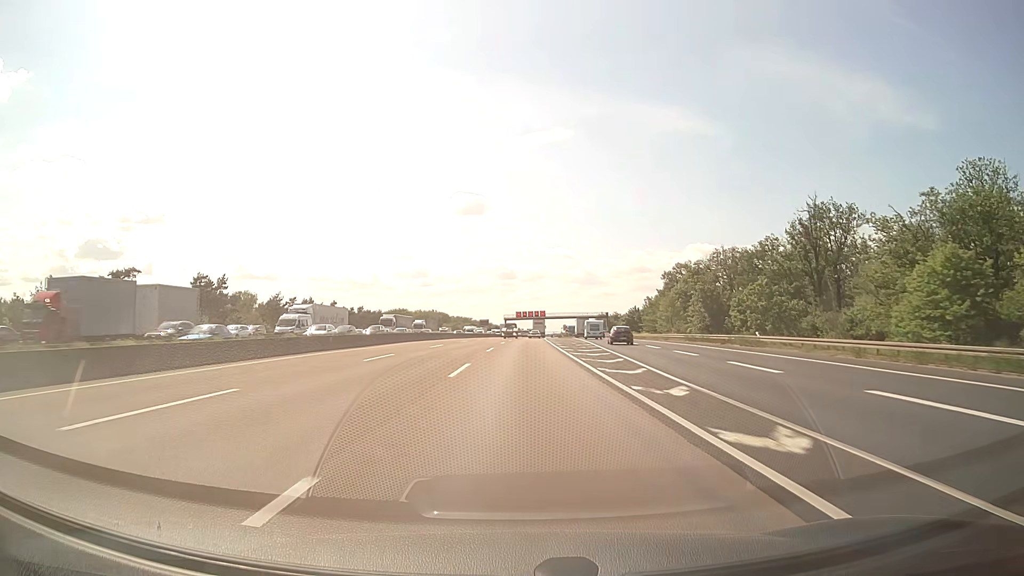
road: motorway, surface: asphalt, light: Day
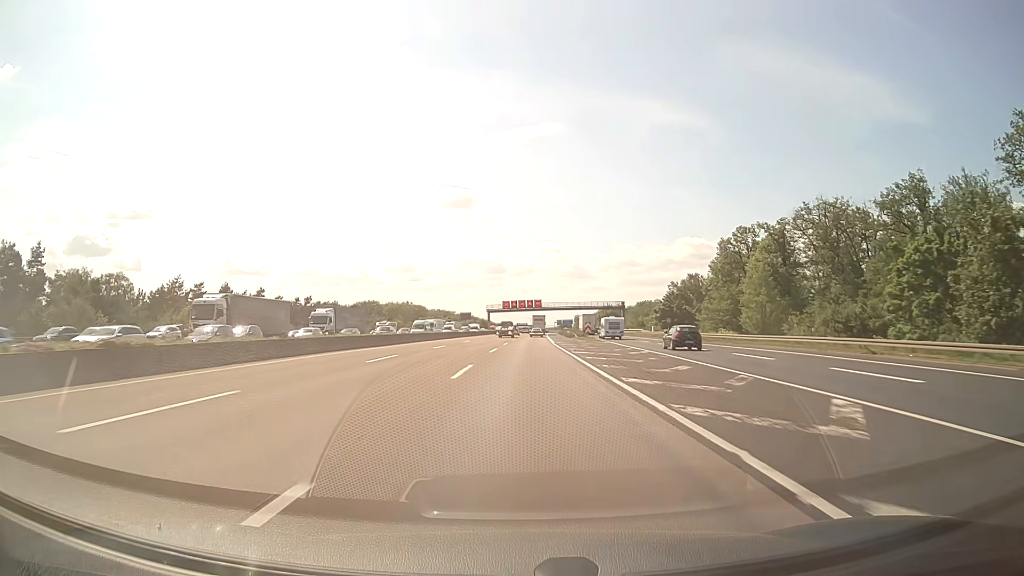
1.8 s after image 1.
(+0.5, +53.5) m; +1°
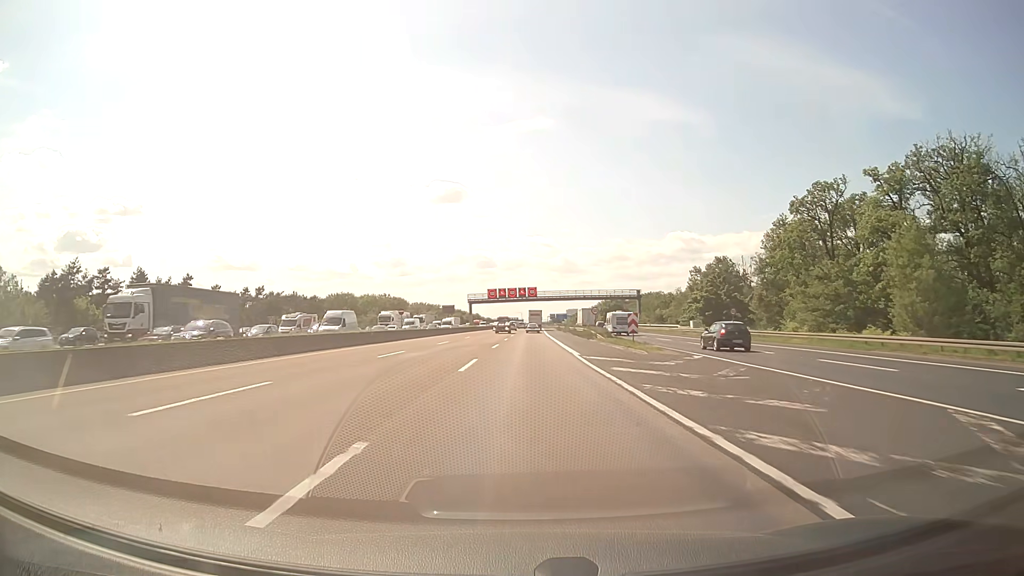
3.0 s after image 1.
(+0.3, +33.4) m; +1°
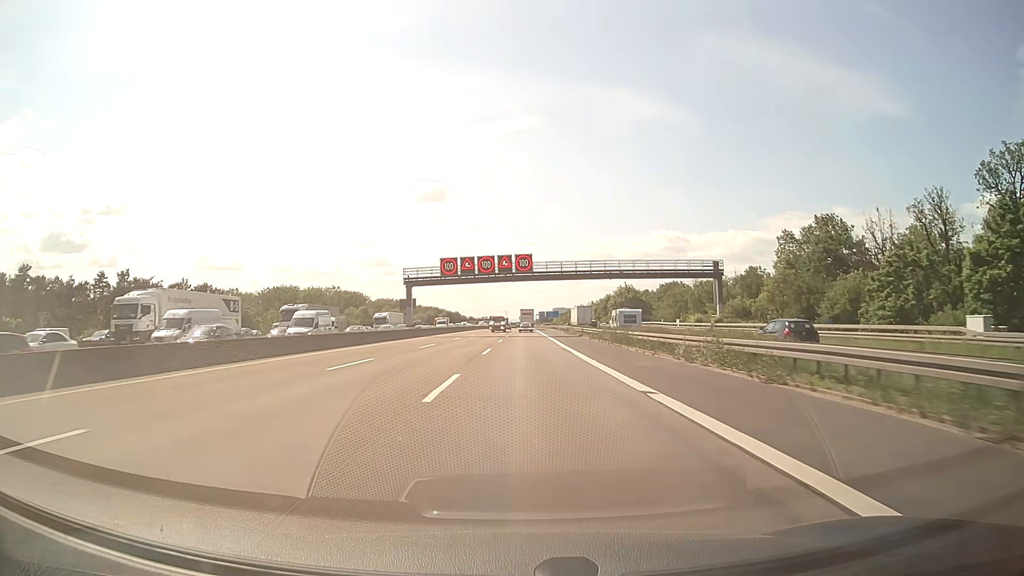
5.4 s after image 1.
(+0.5, +60.6) m; +1°
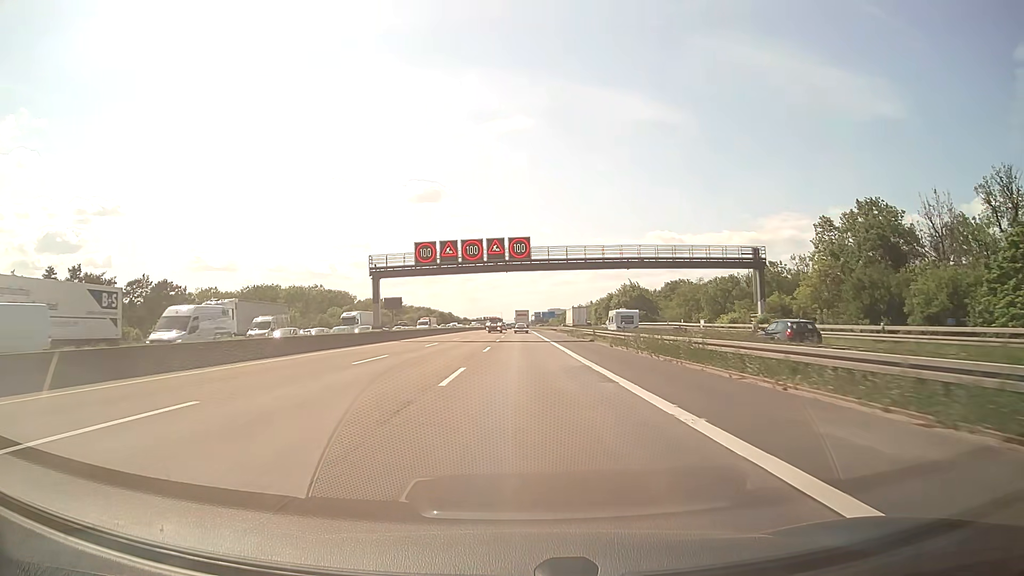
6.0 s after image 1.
(0.0, +14.3) m; 0°
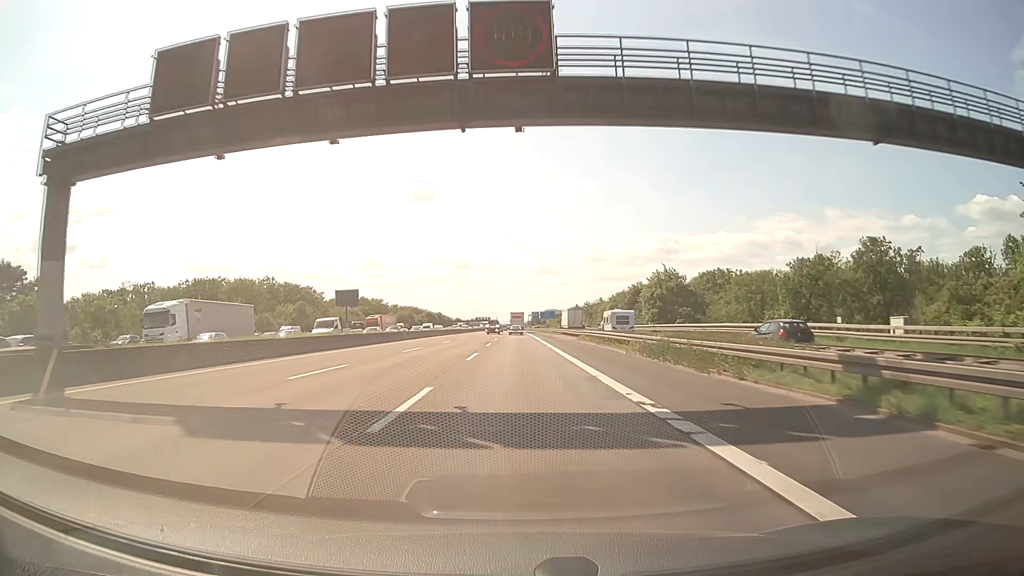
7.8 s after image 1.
(+0.2, +41.7) m; 0°
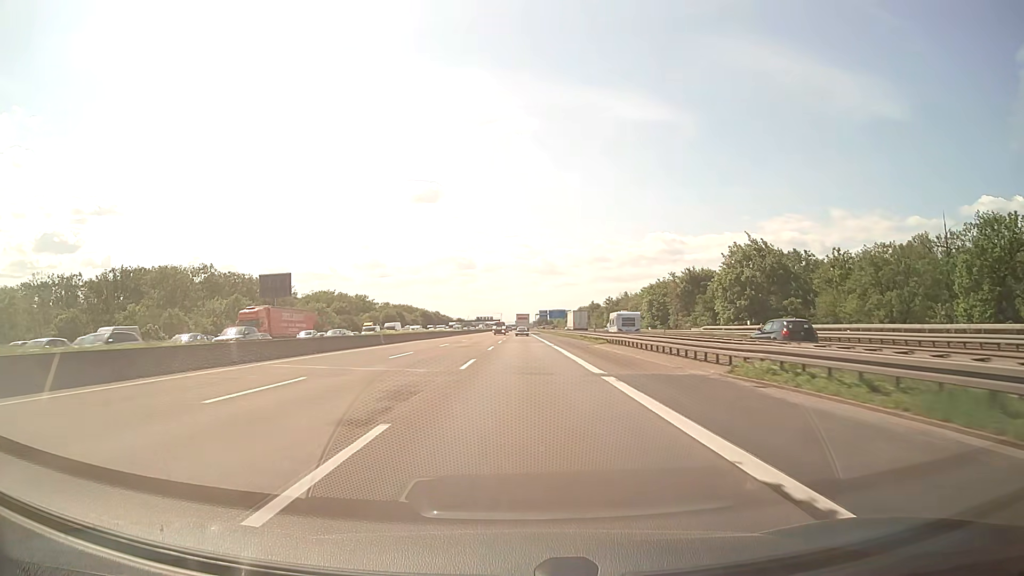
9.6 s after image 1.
(-0.2, +41.0) m; 0°
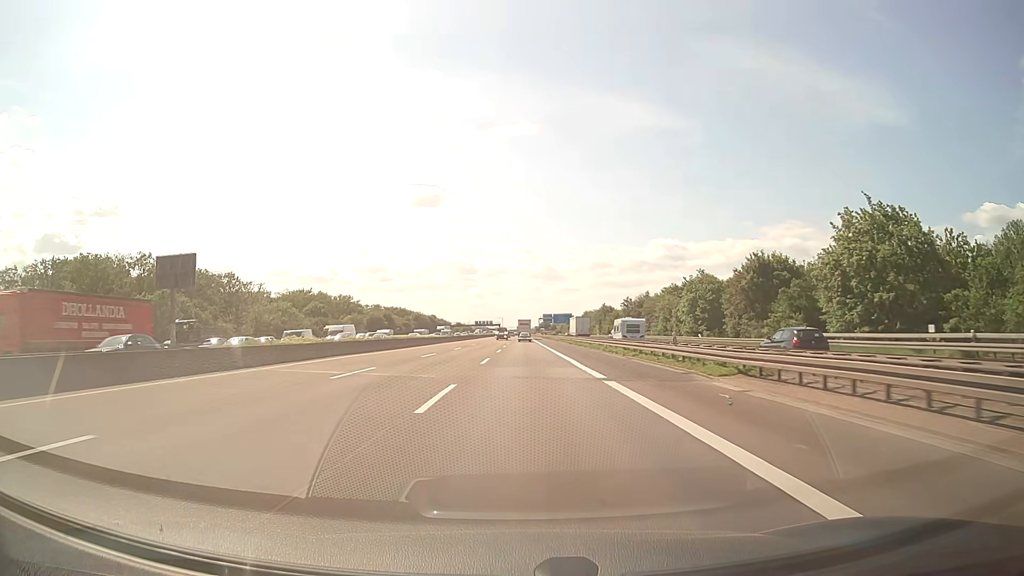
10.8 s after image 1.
(0.0, +27.7) m; 0°
(0, +10) (0, +20) (0, +30) (0, +40) (0, +50) (0, +60) (0, +70) (0, +80) (0, +90) (0, +100) m
